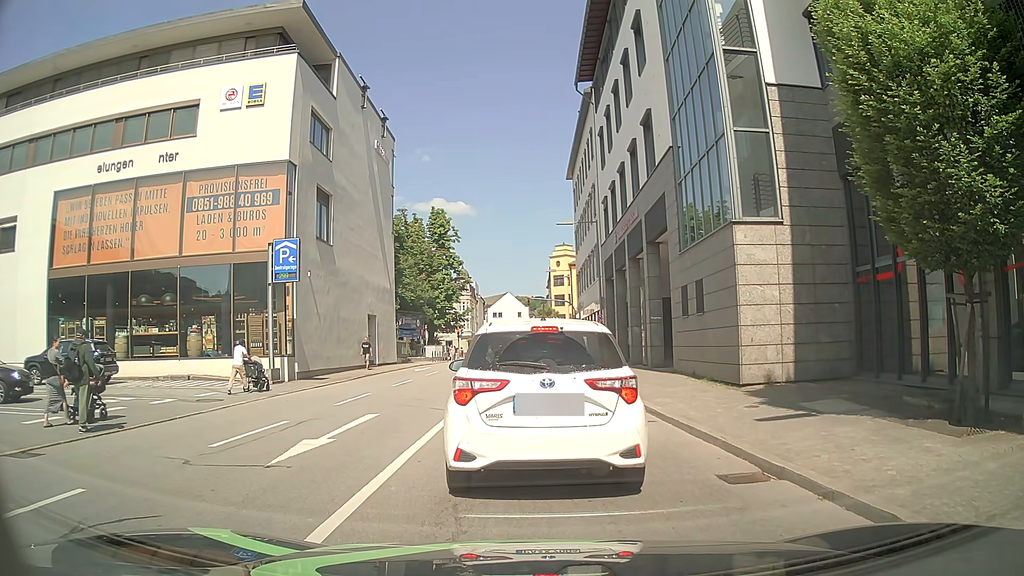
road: primary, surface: asphalt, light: Day
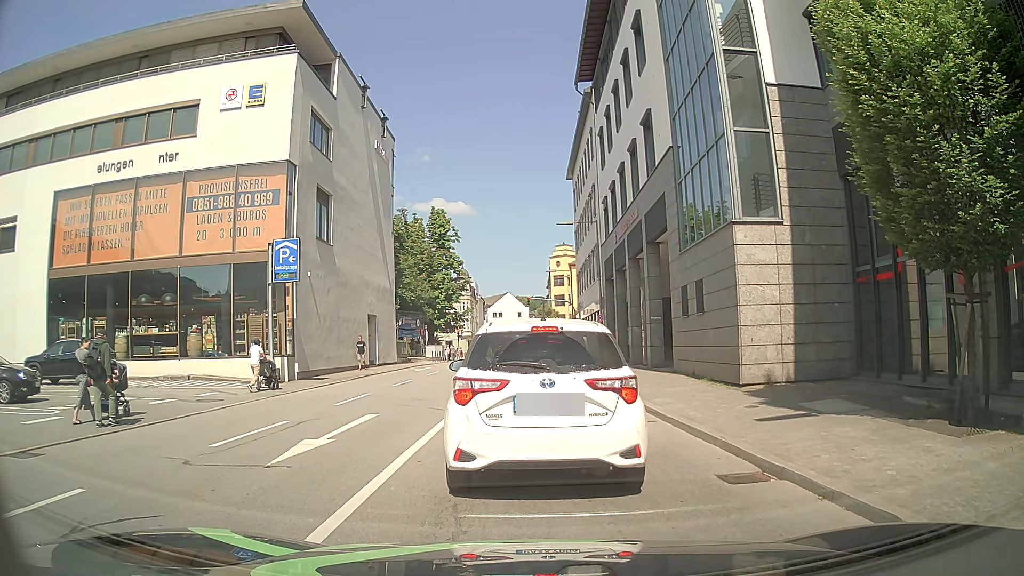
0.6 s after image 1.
(0.0, 0.0) m; 0°
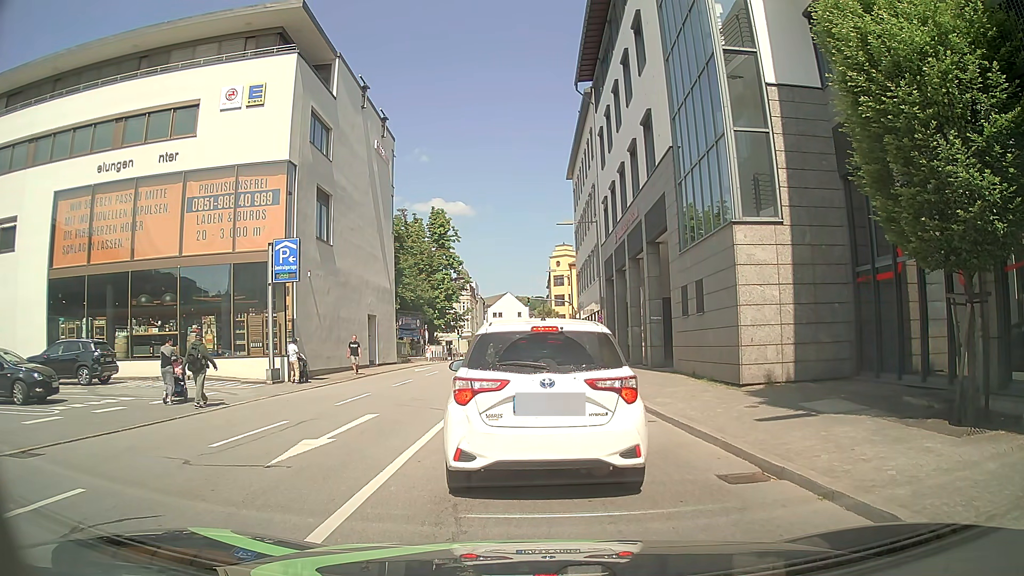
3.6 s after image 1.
(0.0, 0.0) m; 0°
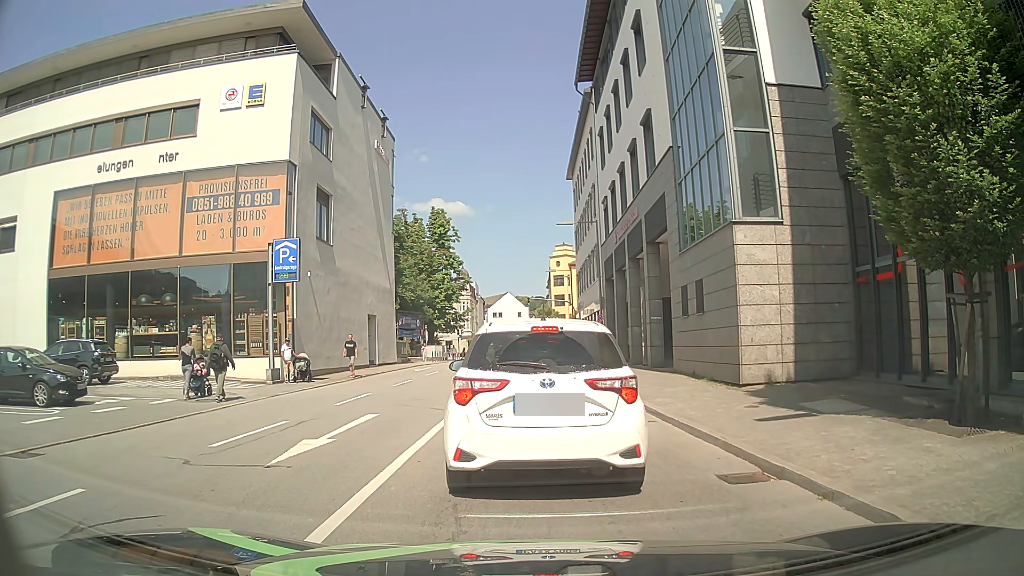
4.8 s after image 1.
(0.0, 0.0) m; 0°
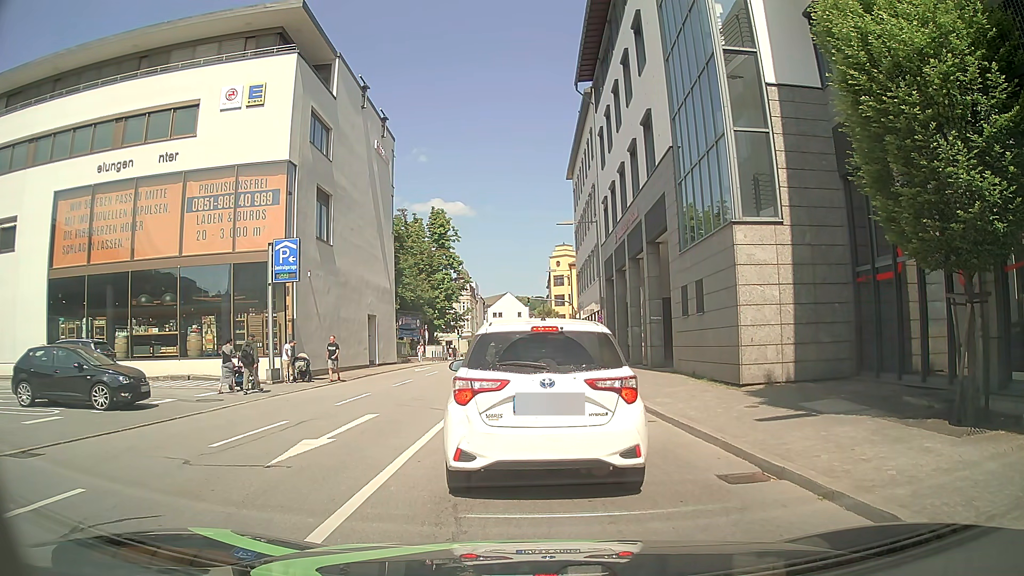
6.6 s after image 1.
(0.0, 0.0) m; 0°
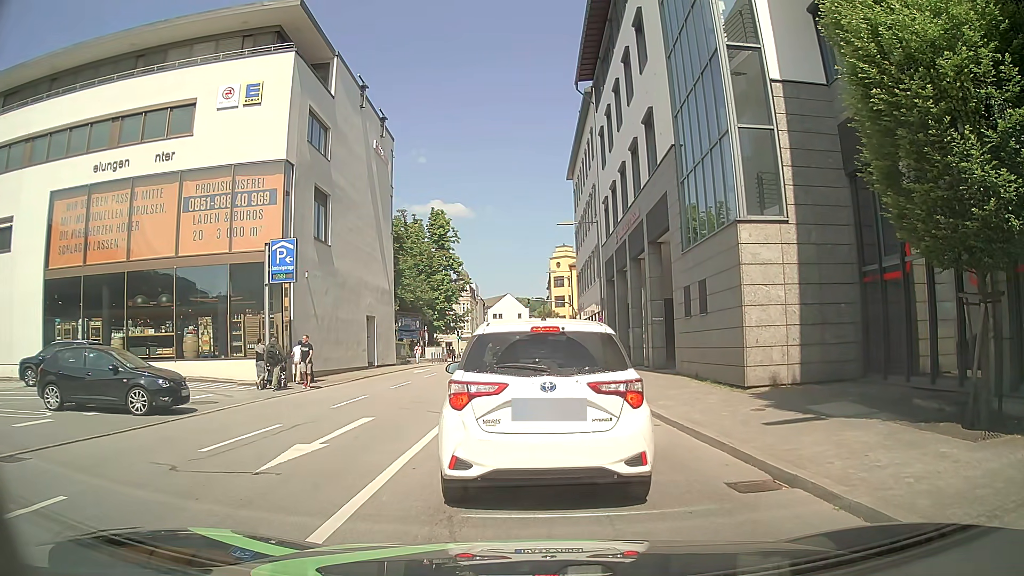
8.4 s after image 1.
(0.0, +0.3) m; 0°
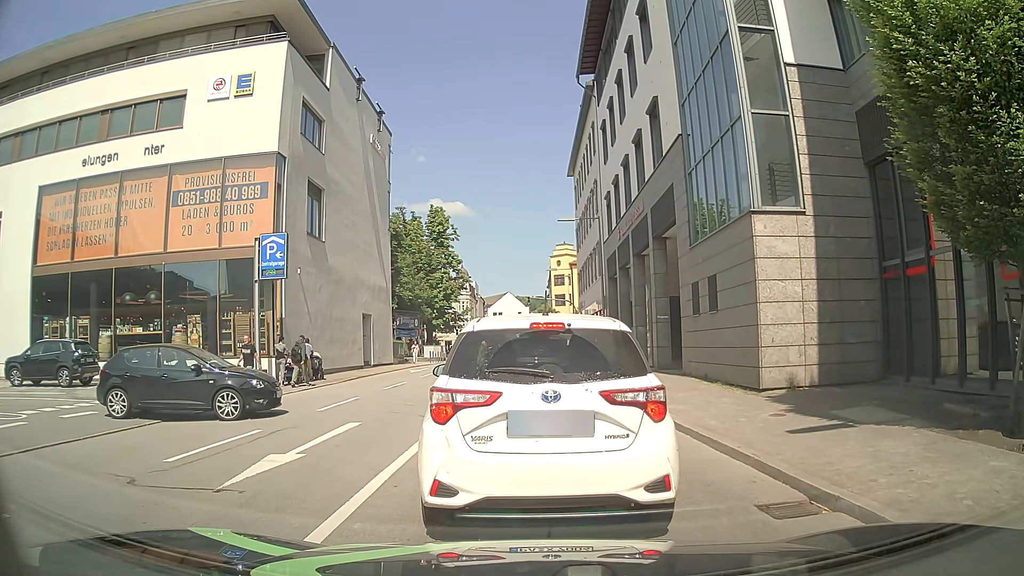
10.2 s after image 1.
(0.0, +0.9) m; 0°
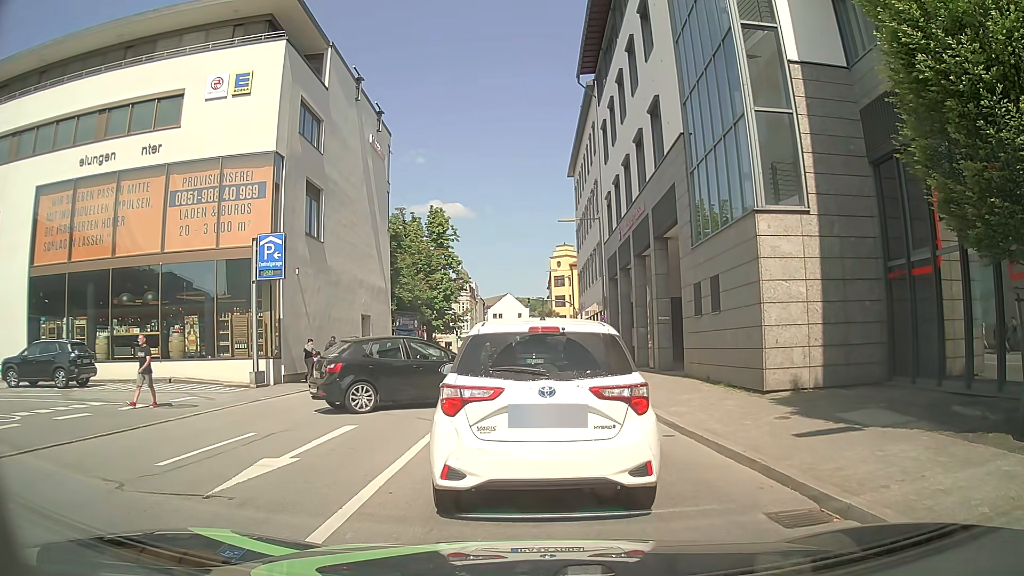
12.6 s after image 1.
(0.0, +0.3) m; 0°
(0, +10) (0, +20) (0, +30) (0, +40) (0, +50) (0, +60) (0, +70) (+5, +79) (+12, +86) (+20, +91) m
